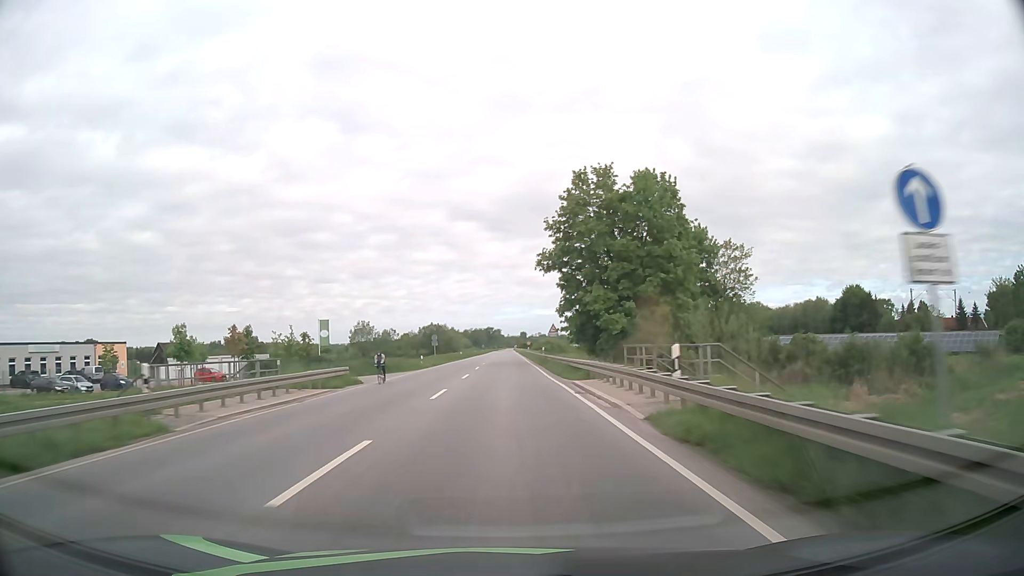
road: primary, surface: asphalt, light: Day
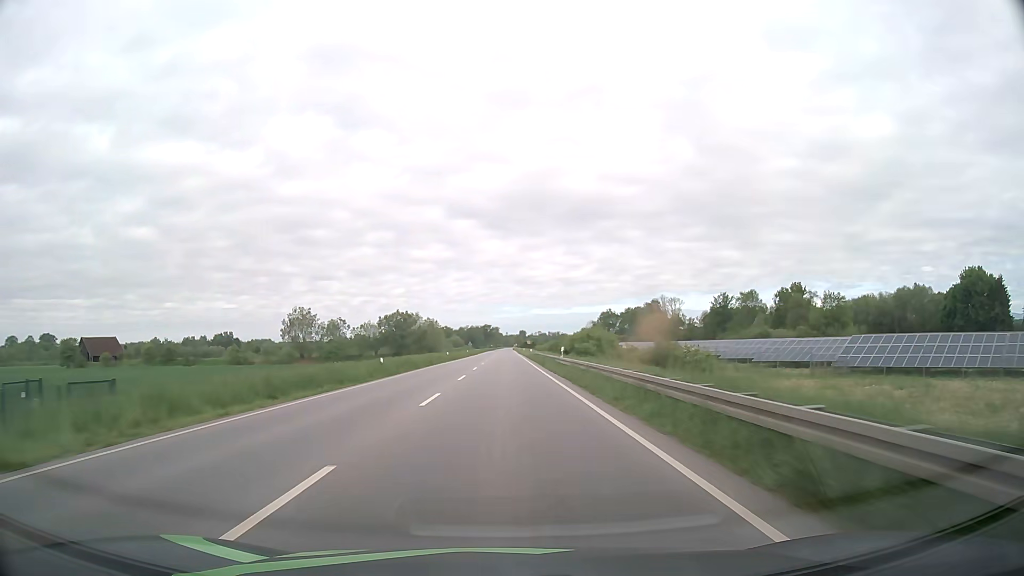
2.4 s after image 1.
(0.0, +62.5) m; 0°
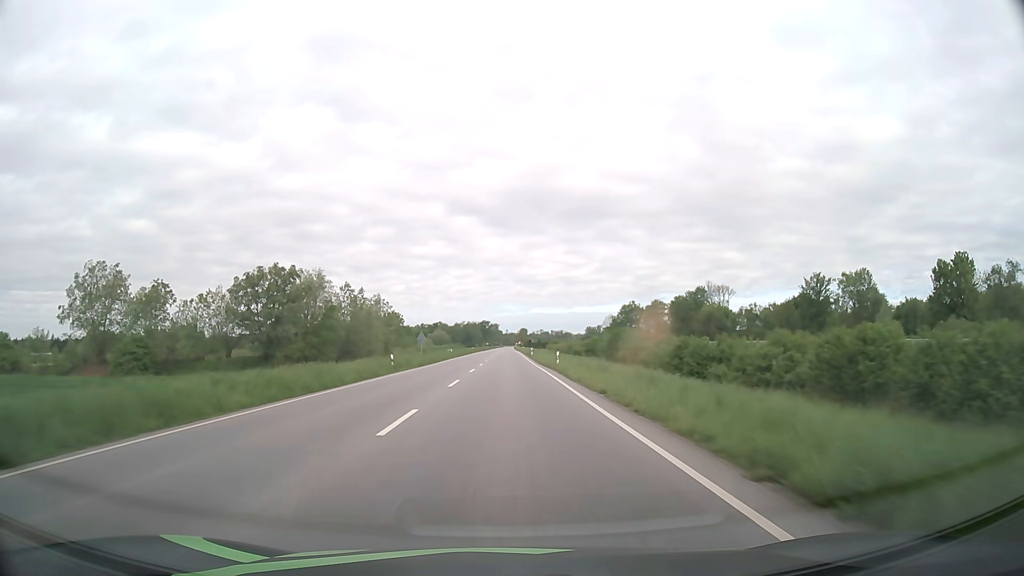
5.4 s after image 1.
(+0.1, +78.1) m; 0°
(0, +10) (0, +20) (0, +30) (0, +40) (0, +50) (0, +60) (0, +70) (0, +80) (0, +90) (0, +100) m
